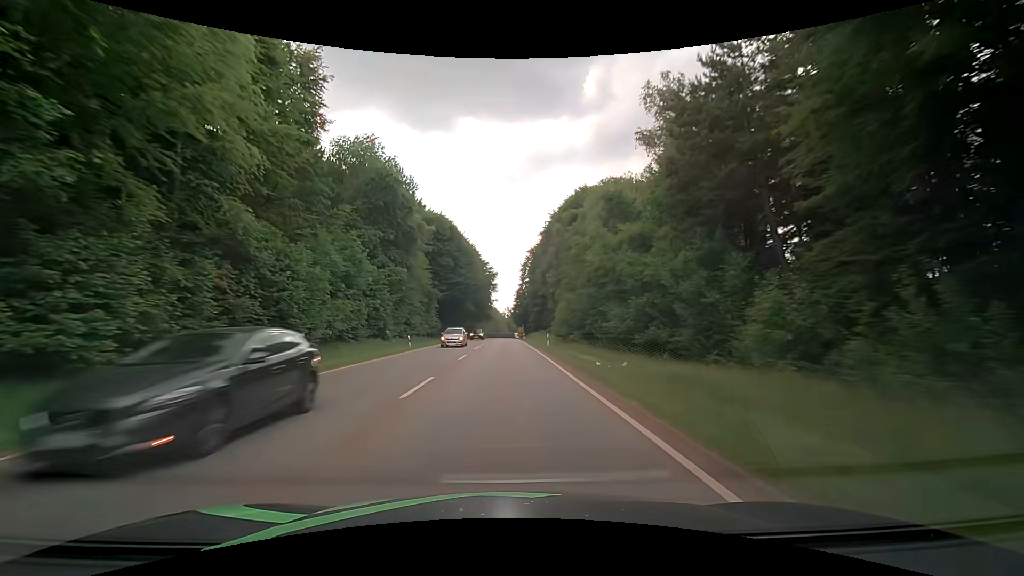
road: secondary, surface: asphalt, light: Day
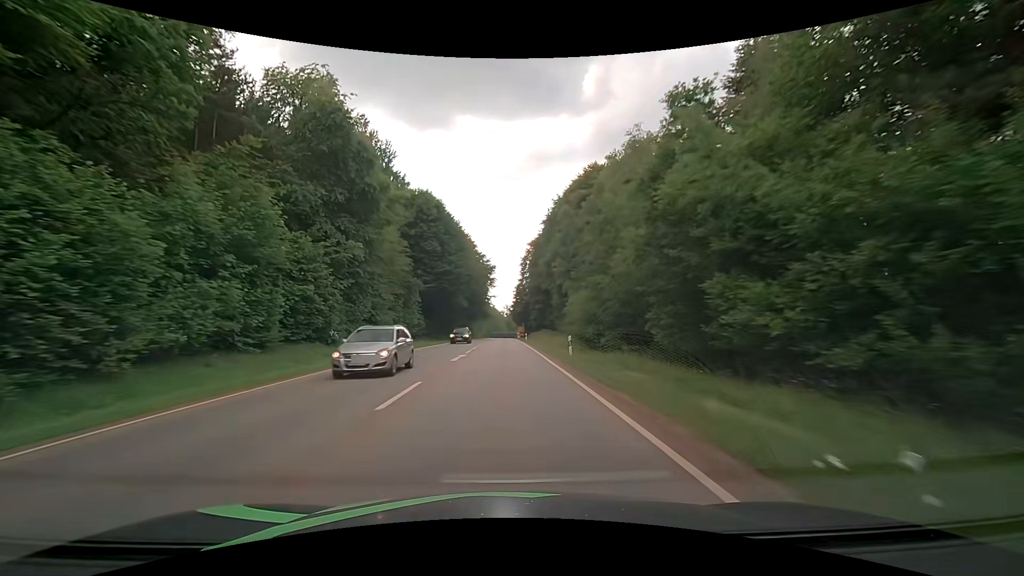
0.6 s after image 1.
(+0.1, +13.3) m; 0°
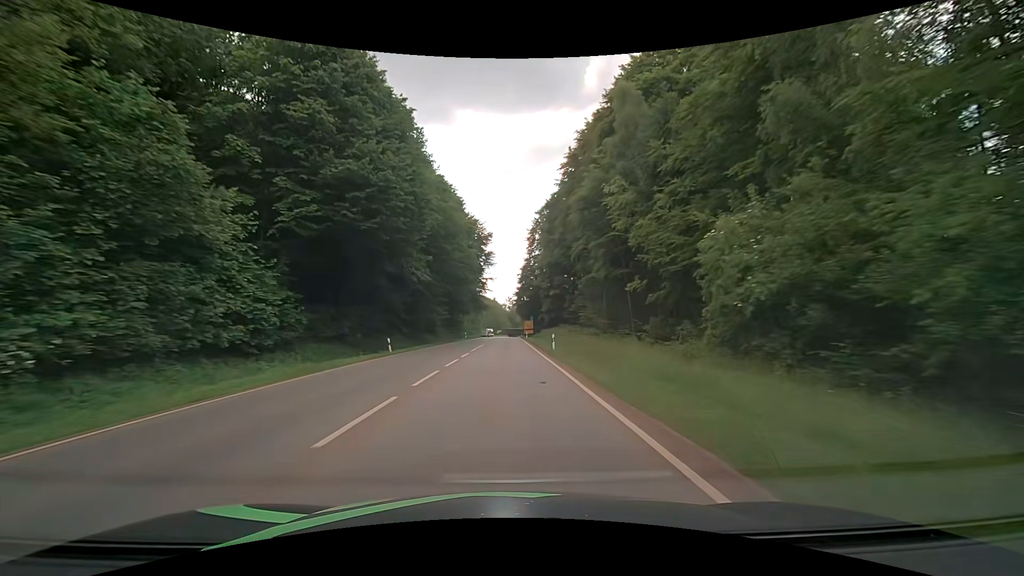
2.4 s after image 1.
(+0.1, +38.7) m; 0°
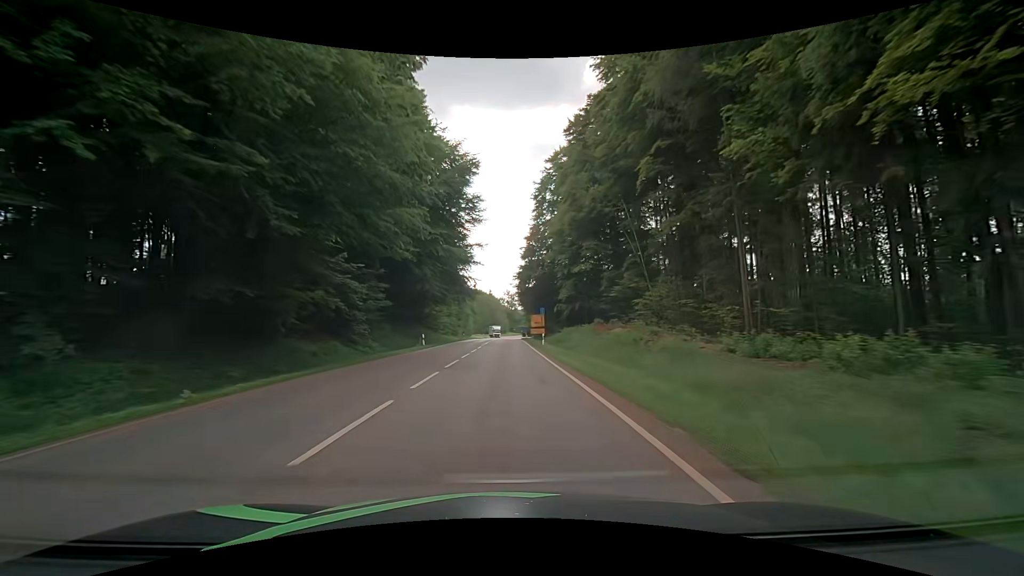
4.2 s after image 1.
(-0.1, +36.9) m; 0°
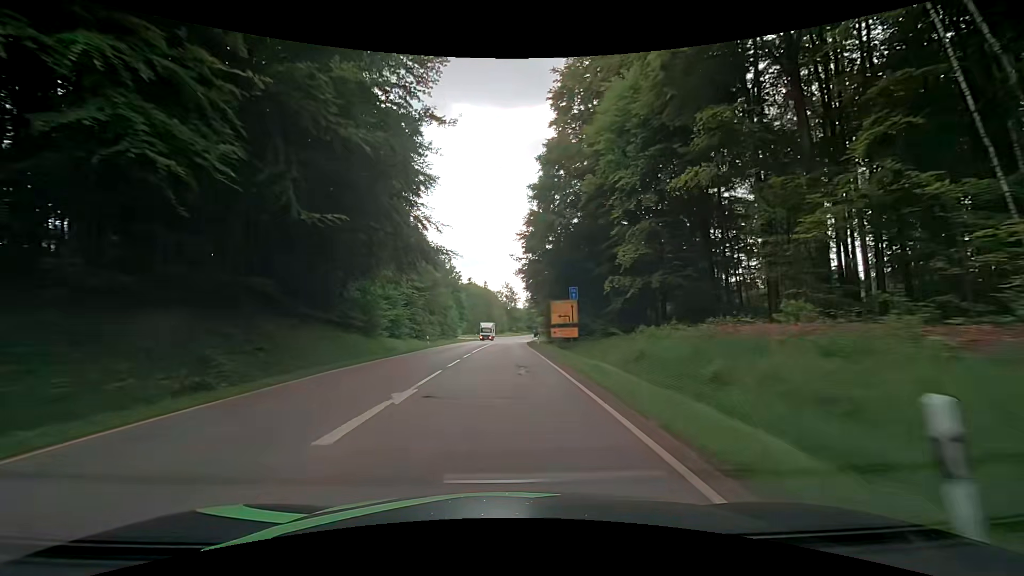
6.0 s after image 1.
(0.0, +35.2) m; 0°
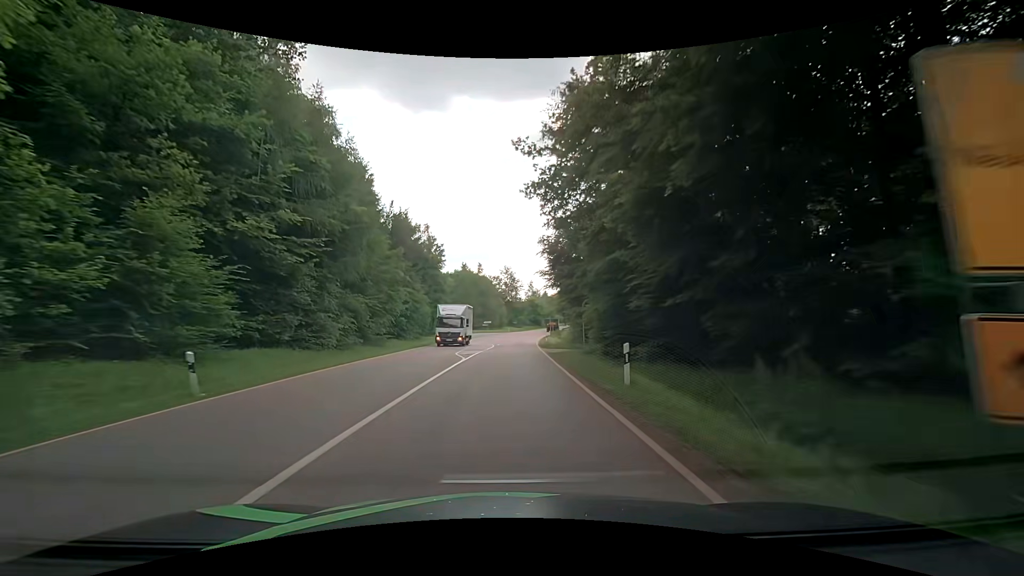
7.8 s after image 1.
(-0.1, +33.4) m; 0°
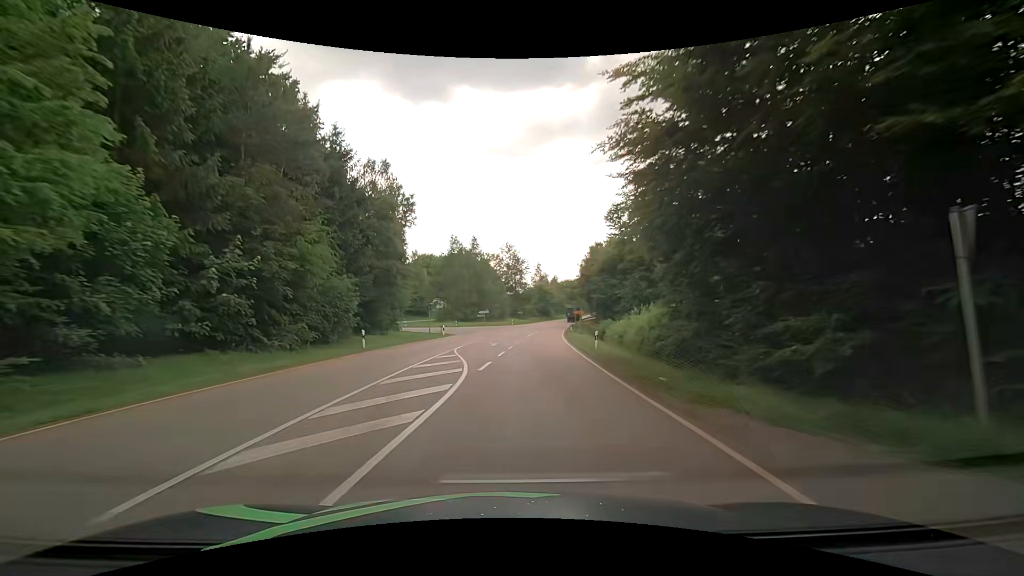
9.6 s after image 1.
(0.0, +30.5) m; 0°
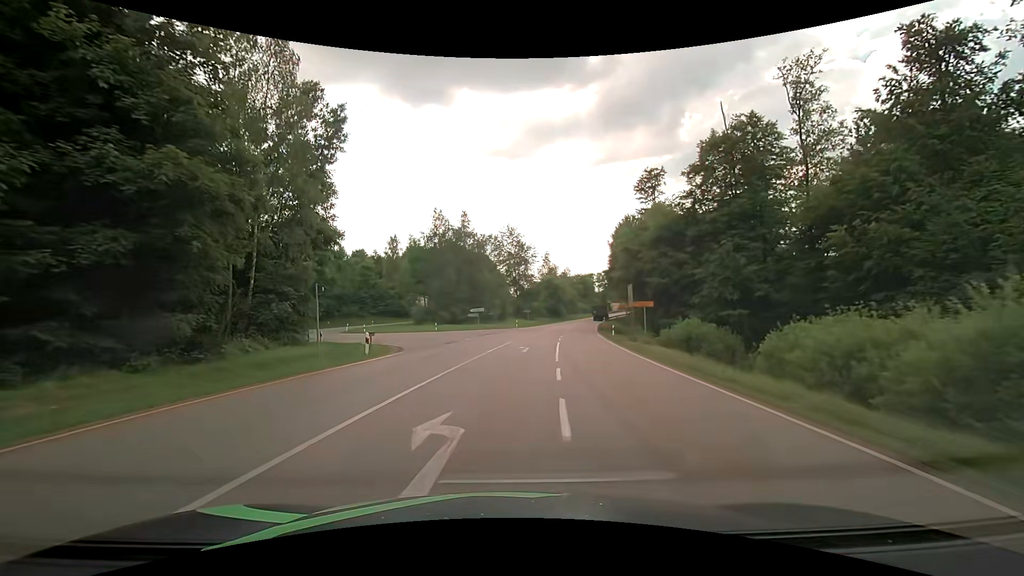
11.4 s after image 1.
(-0.2, +26.2) m; 0°
(0, +10) (+1, +20) (+1, +30) (+1, +40) (-3, +49) (-11, +55) (-19, +60) (-25, +68) (-26, +78) (-21, +87) m
